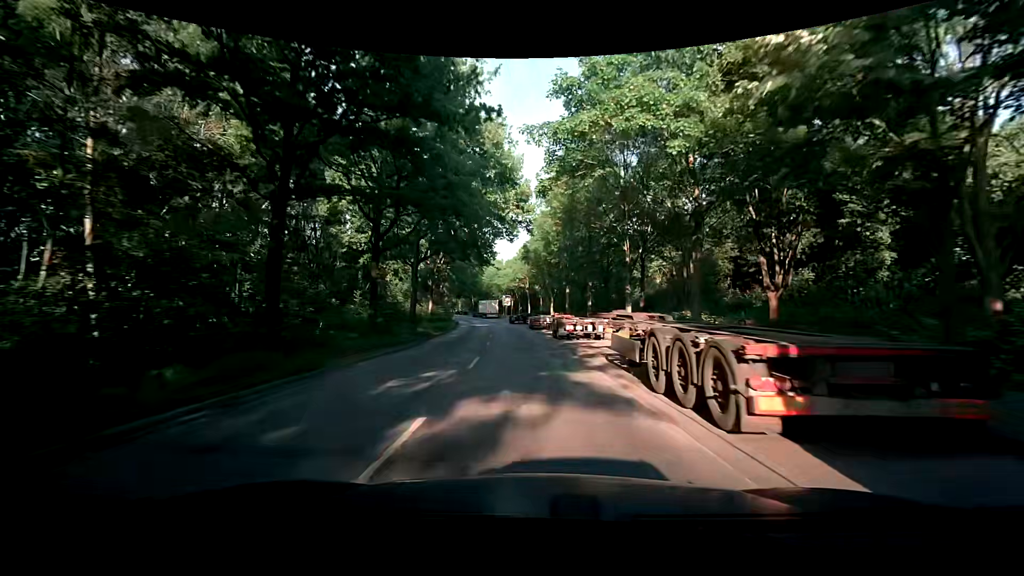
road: secondary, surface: asphalt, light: Day
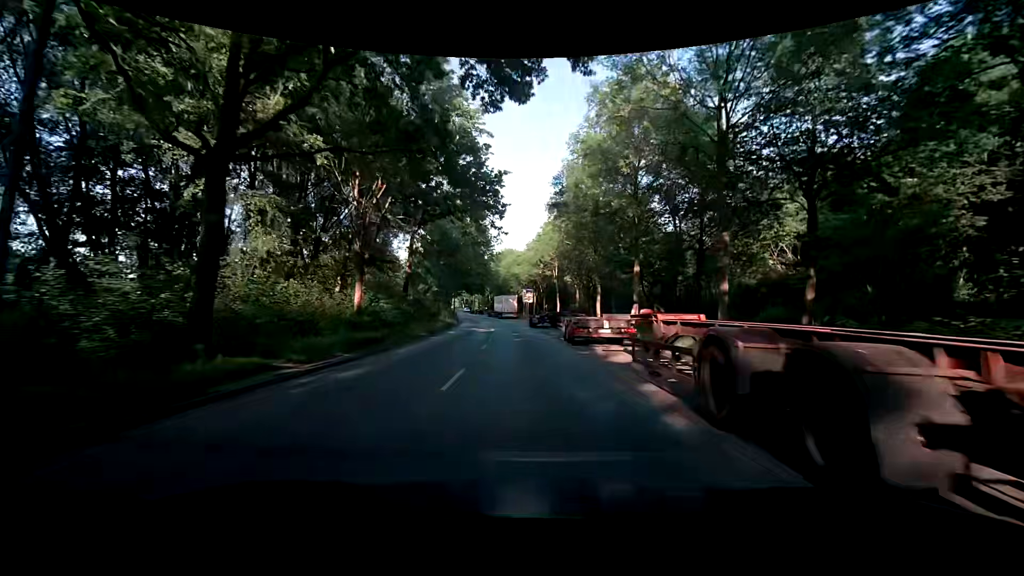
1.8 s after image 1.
(-1.0, +23.0) m; -4°
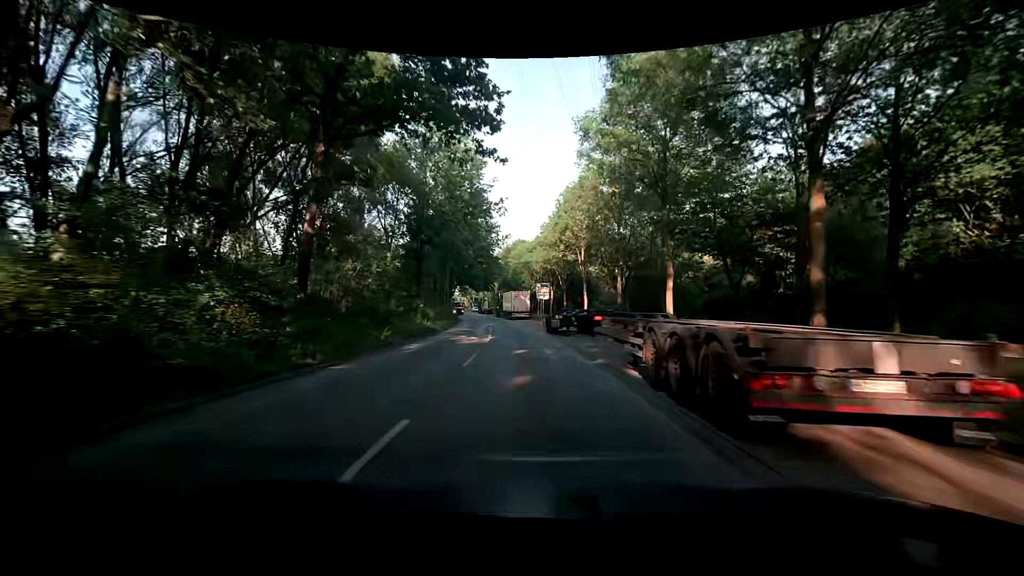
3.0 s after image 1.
(-0.2, +15.3) m; -1°
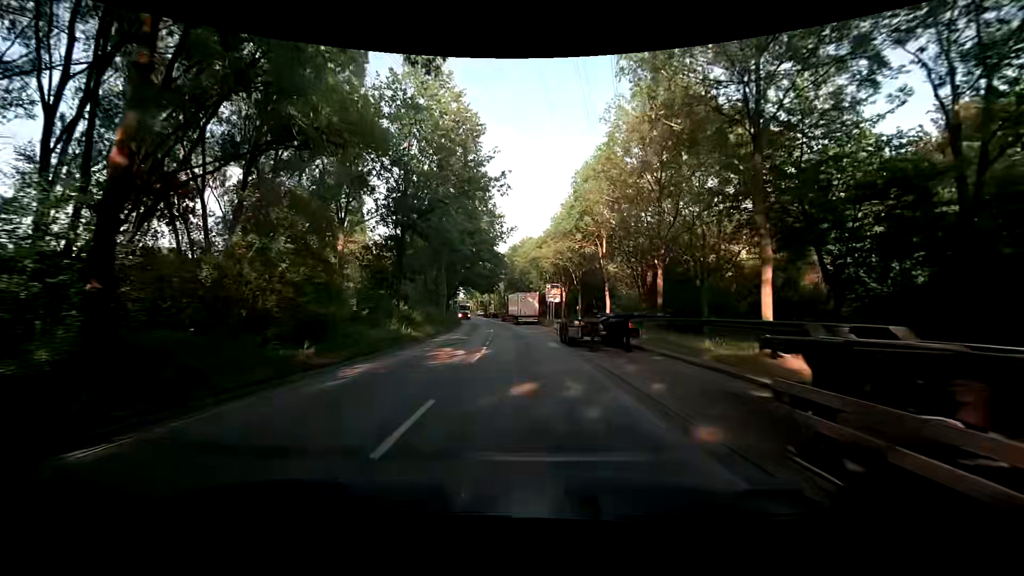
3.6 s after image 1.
(-0.1, +7.6) m; 0°
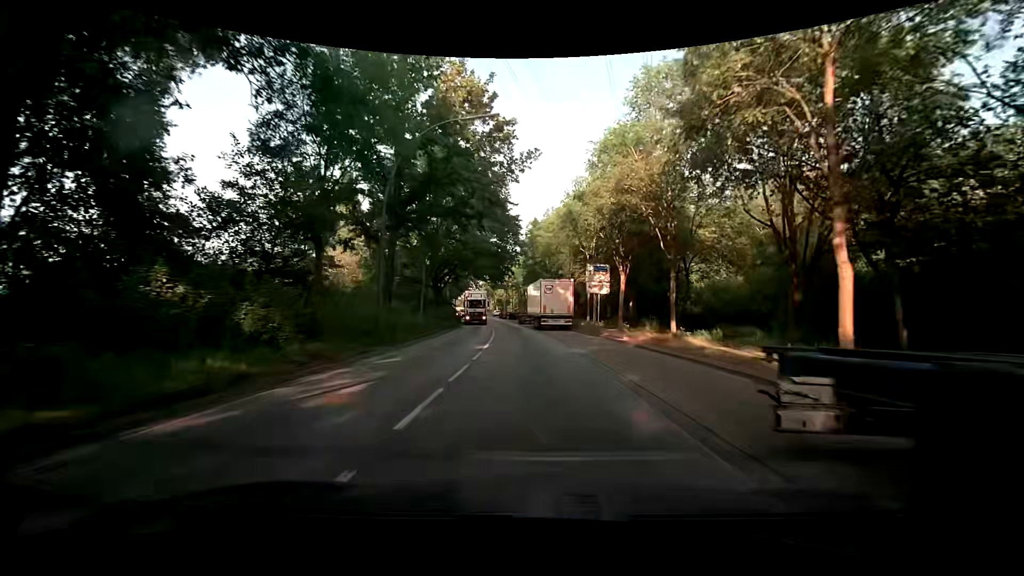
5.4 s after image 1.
(-0.8, +22.7) m; -4°
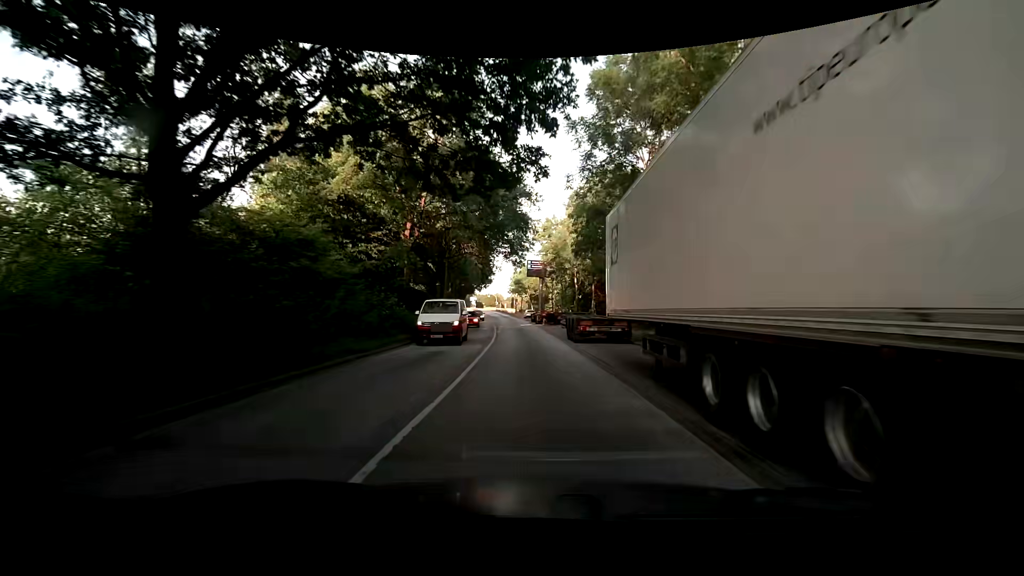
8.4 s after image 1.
(-1.2, +37.4) m; -4°
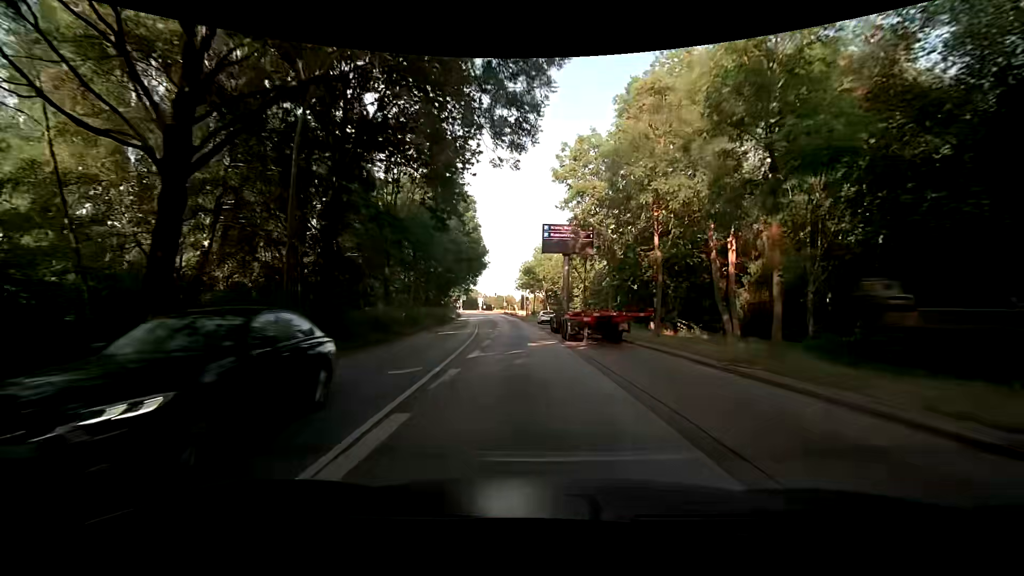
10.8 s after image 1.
(-0.6, +29.8) m; -2°
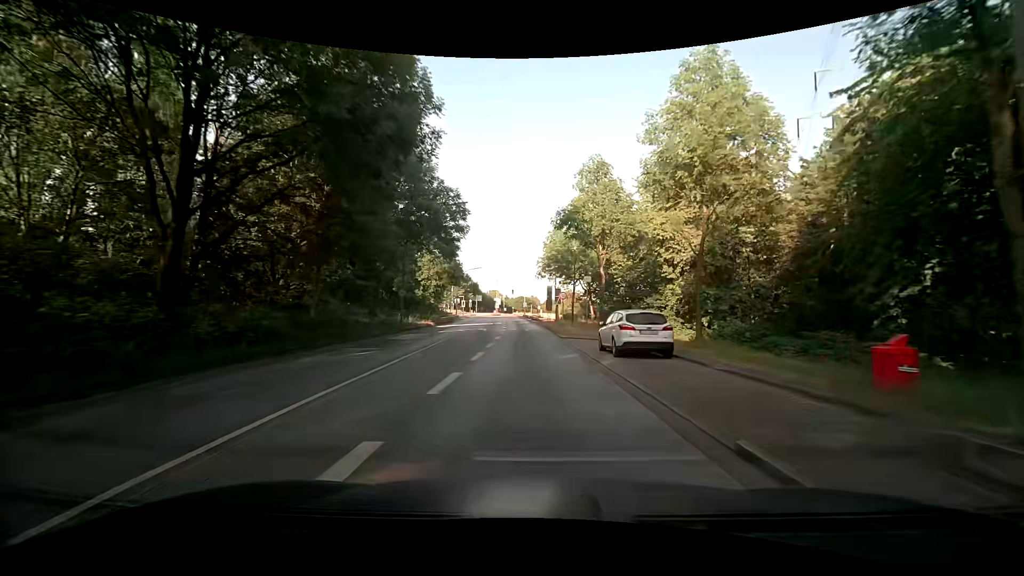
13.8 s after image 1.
(-0.8, +37.1) m; -3°
(0, +10) (0, +20) (0, +30) (-1, +40) (-1, +50) (-2, +60) (-2, +70) (-3, +80) (-4, +90) (-4, +100) m
